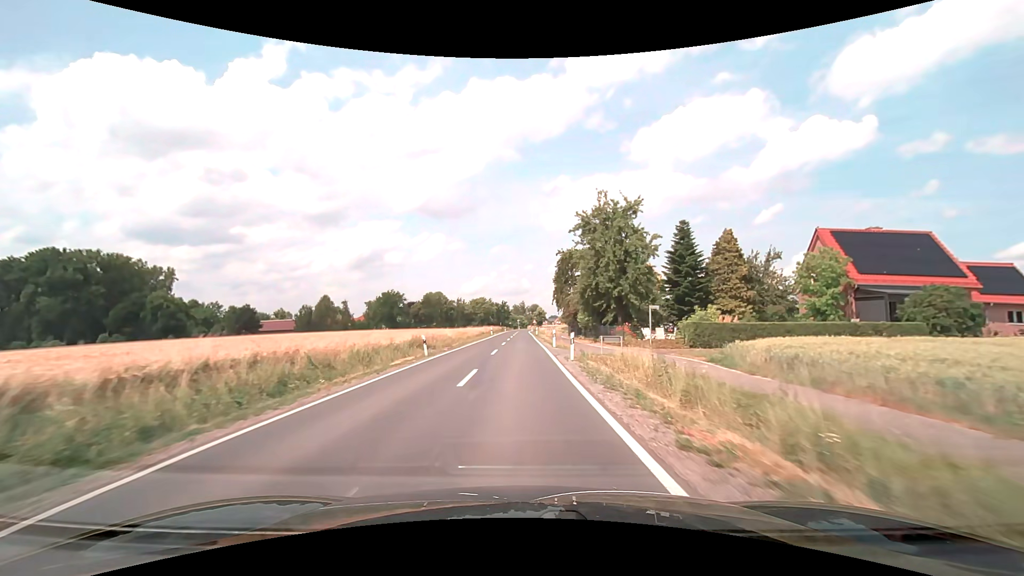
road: secondary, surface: asphalt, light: Day
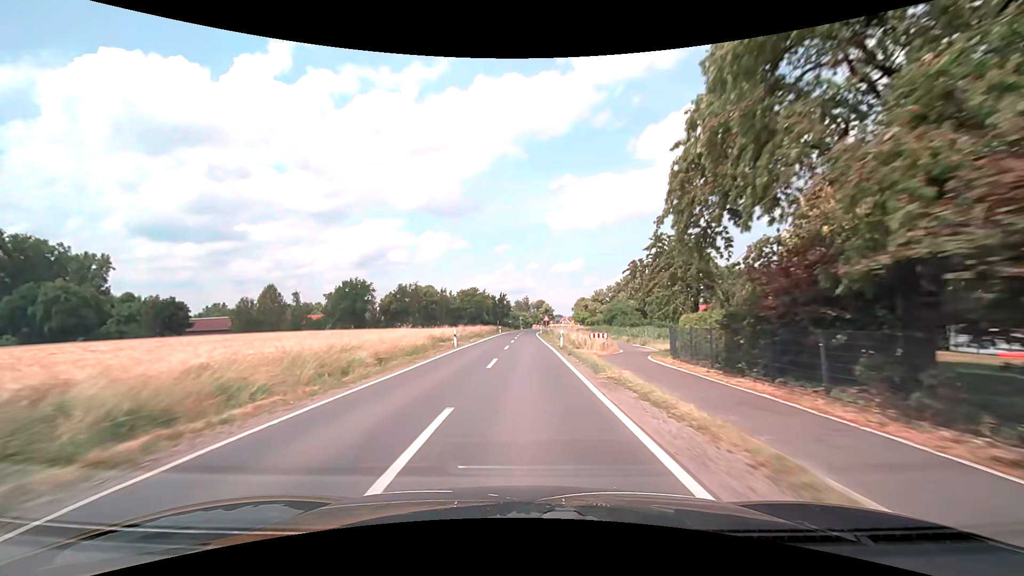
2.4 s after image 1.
(-0.2, +43.2) m; 0°
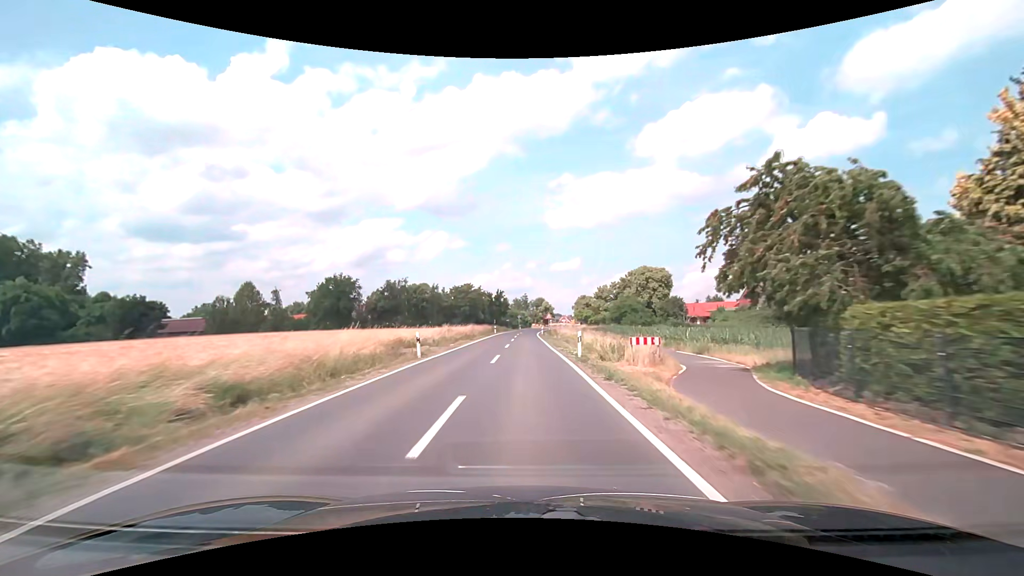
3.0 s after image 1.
(0.0, +10.8) m; 0°
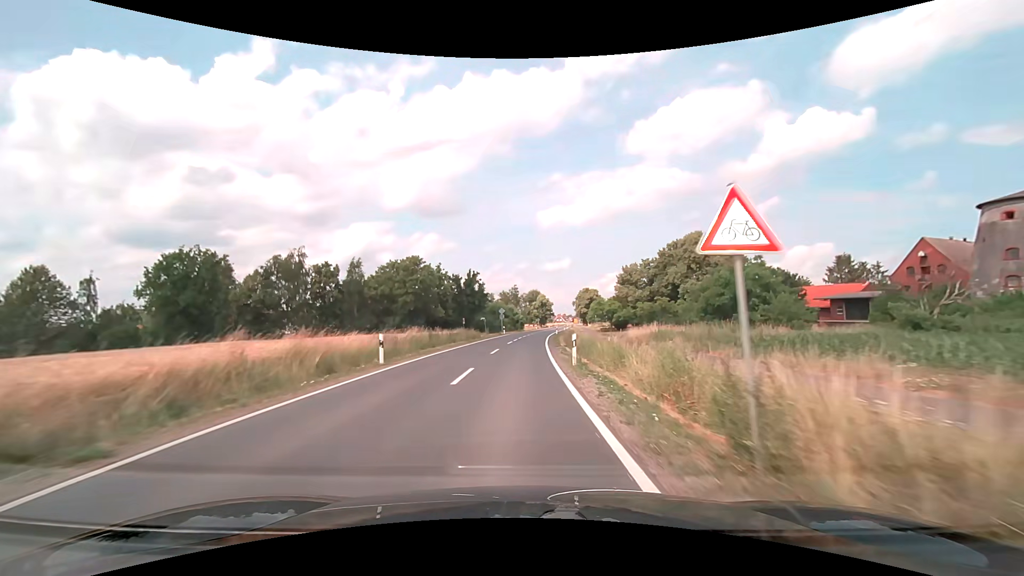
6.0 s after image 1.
(+0.8, +53.9) m; +1°
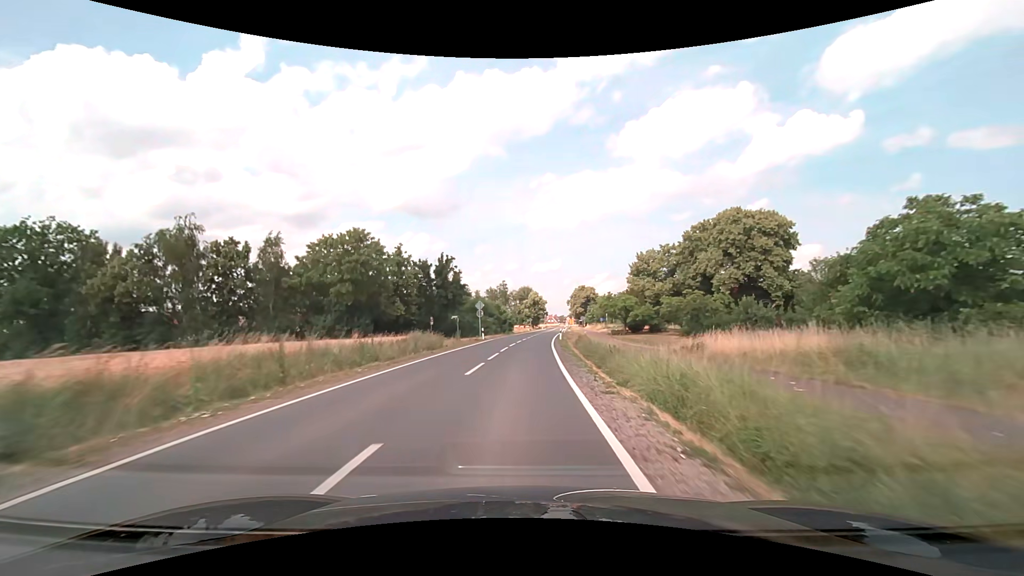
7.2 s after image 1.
(+0.1, +21.6) m; +1°
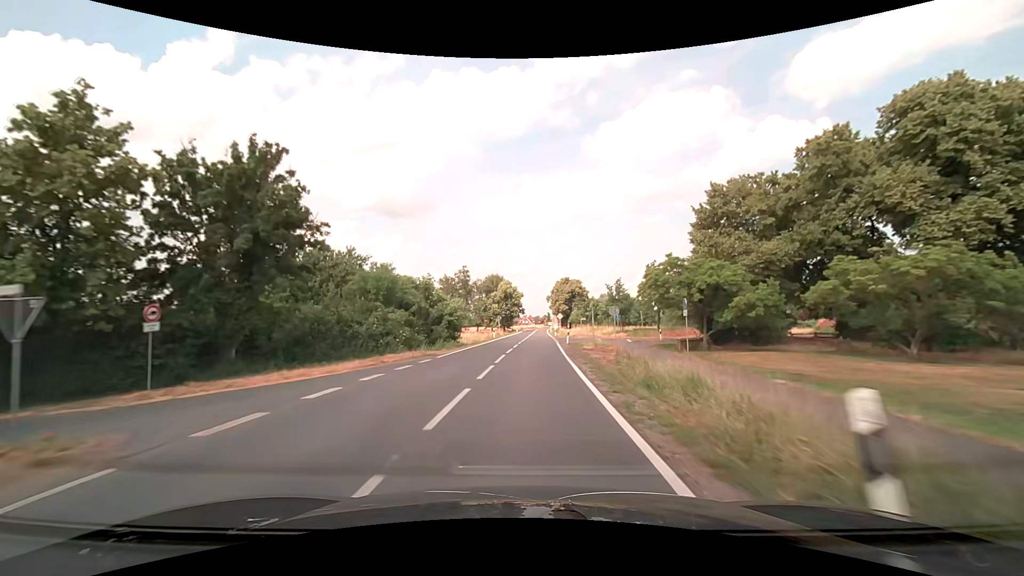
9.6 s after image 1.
(+1.3, +43.0) m; +3°
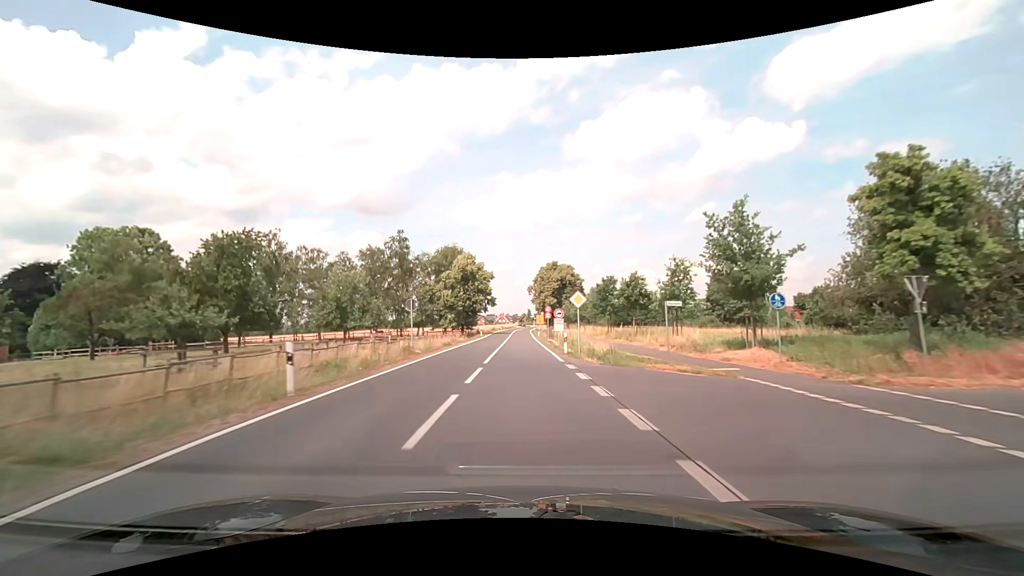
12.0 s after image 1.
(+1.1, +42.9) m; +3°
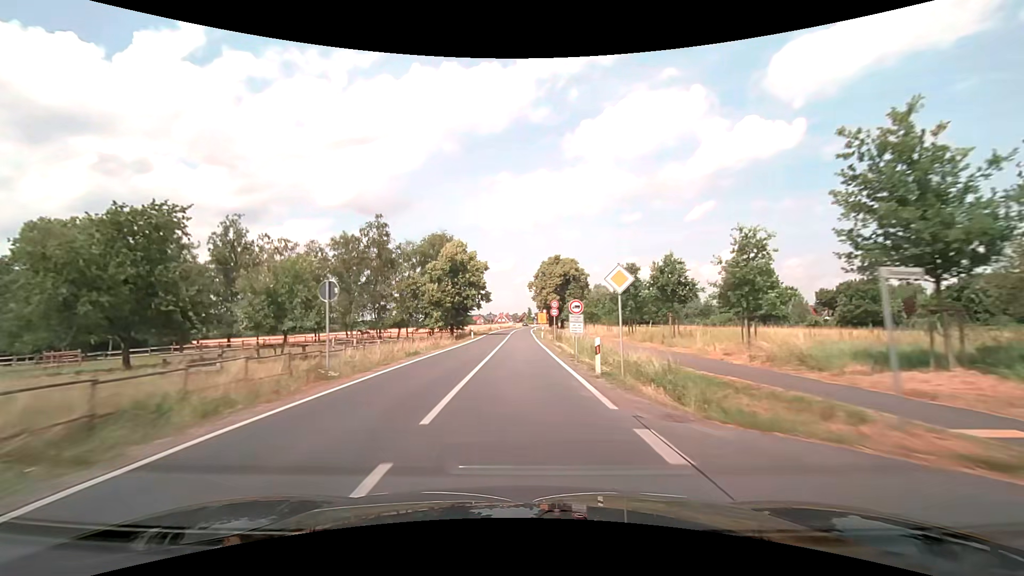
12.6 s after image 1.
(0.0, +10.6) m; 0°
(0, +10) (0, +20) (0, +30) (0, +40) (0, +50) (0, +60) (0, +70) (0, +80) (0, +90) (0, +100) m
